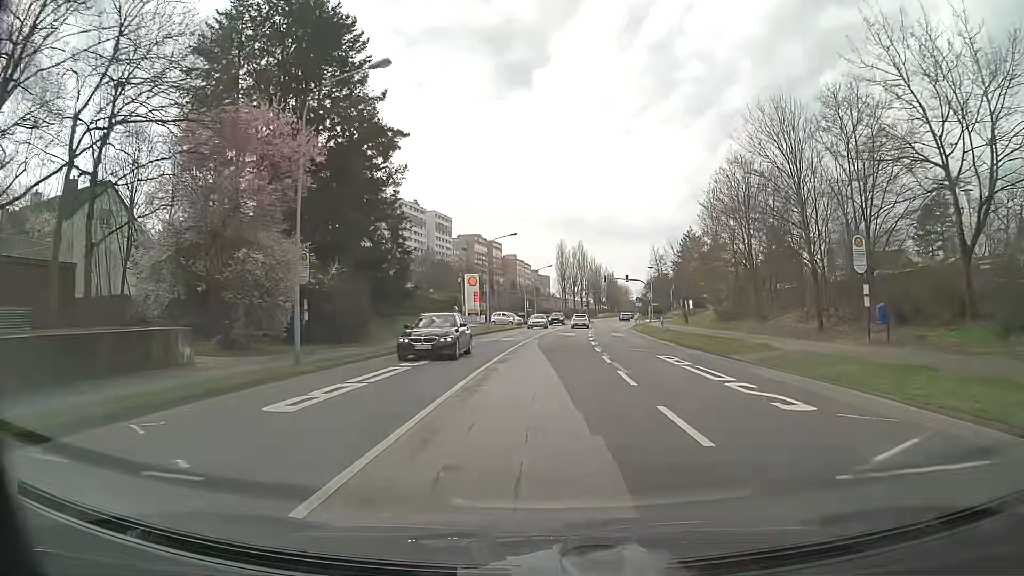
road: secondary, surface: asphalt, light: Day
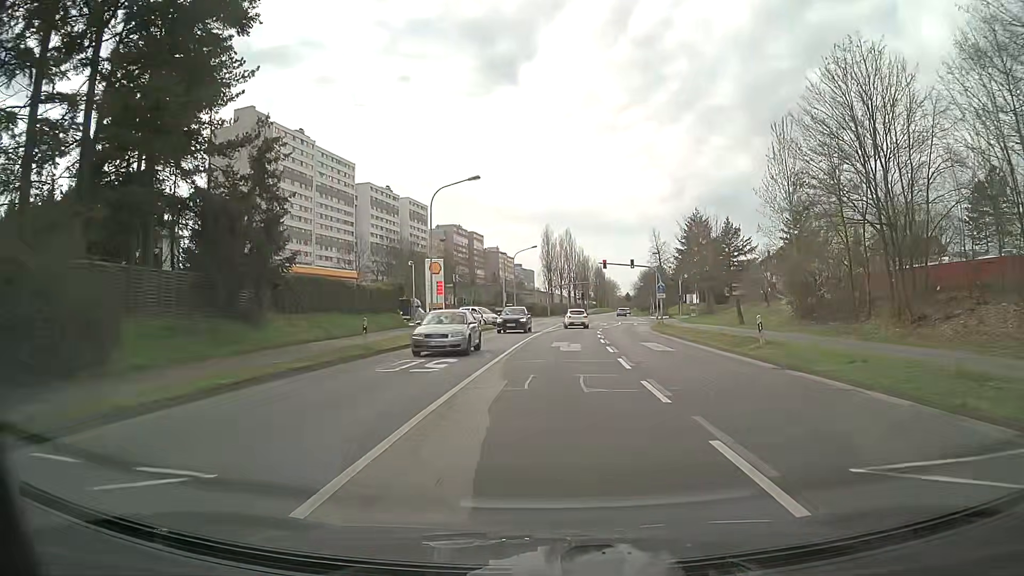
(+0.2, +20.7) m; +1°
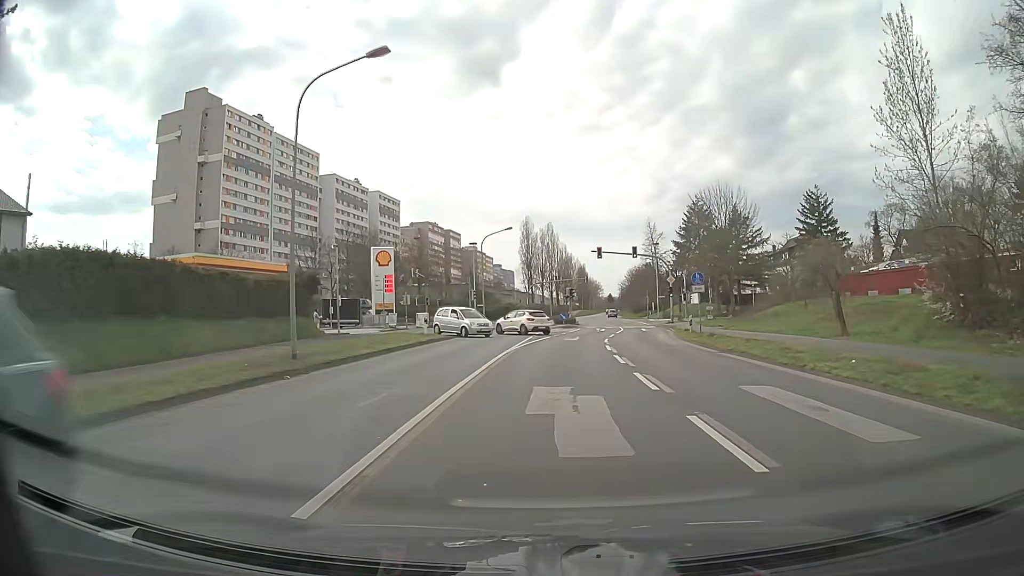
(+0.3, +16.3) m; +2°
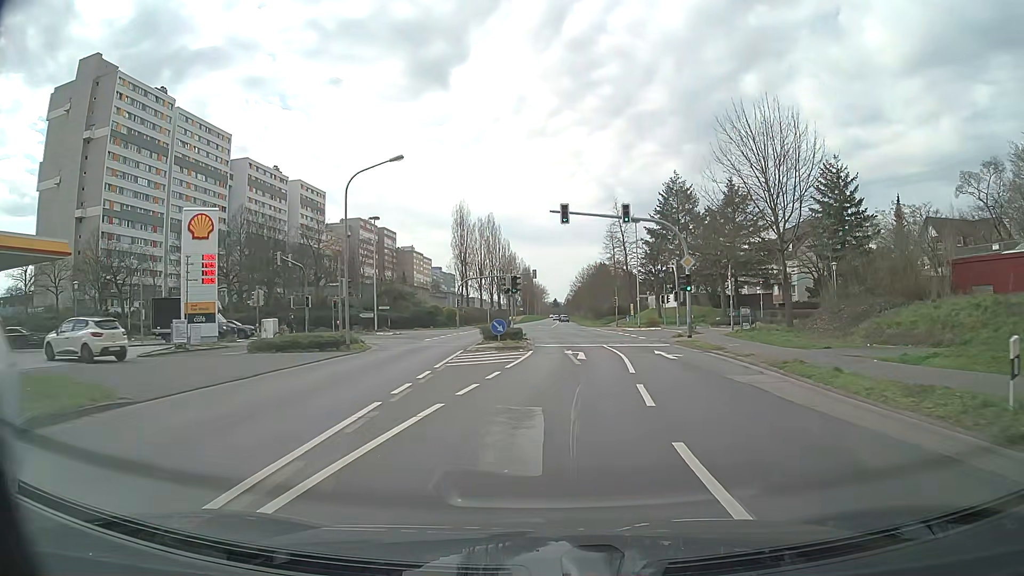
(+1.1, +25.9) m; +5°
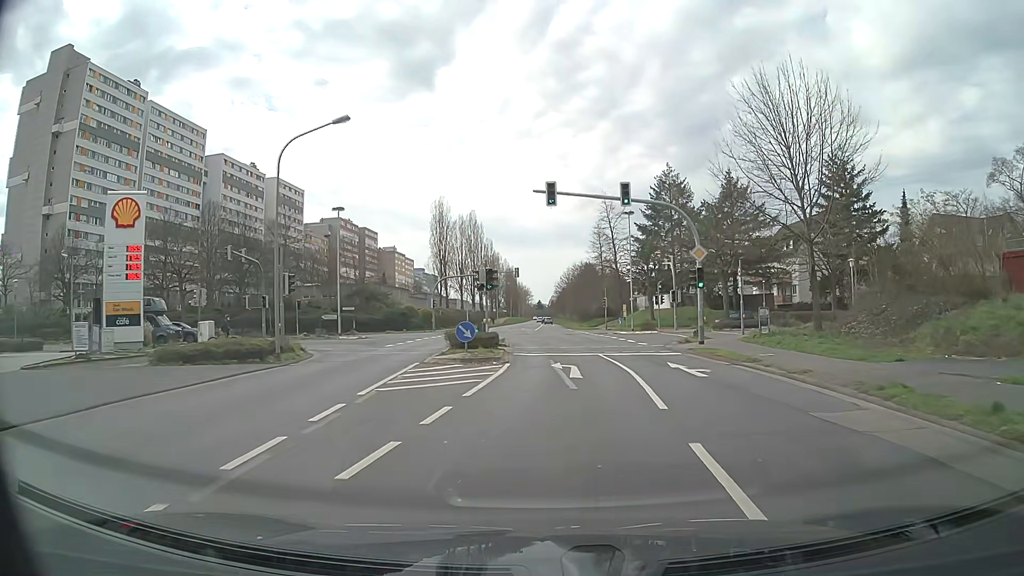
(+0.1, +6.1) m; +1°
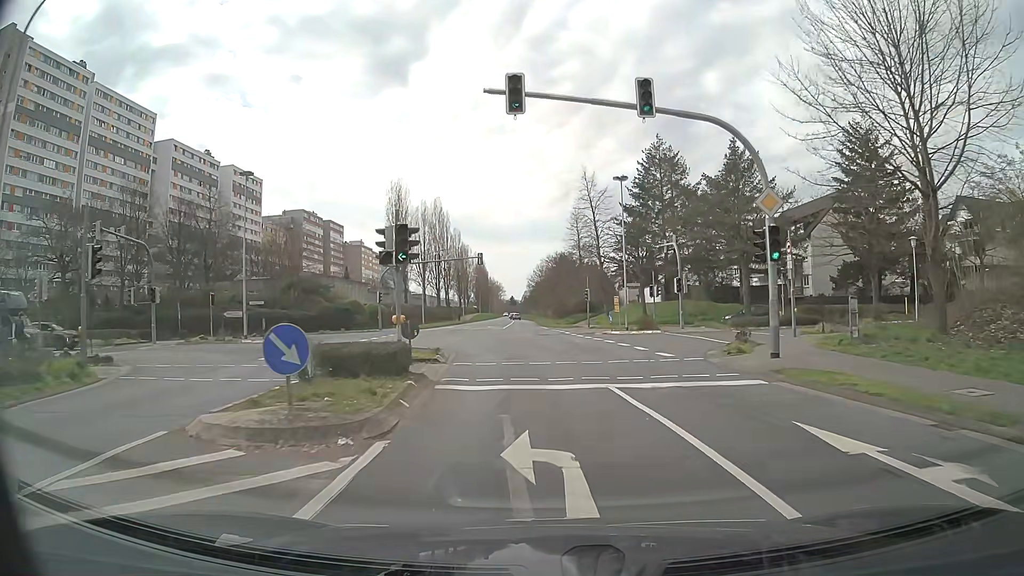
(+0.3, +12.5) m; +2°
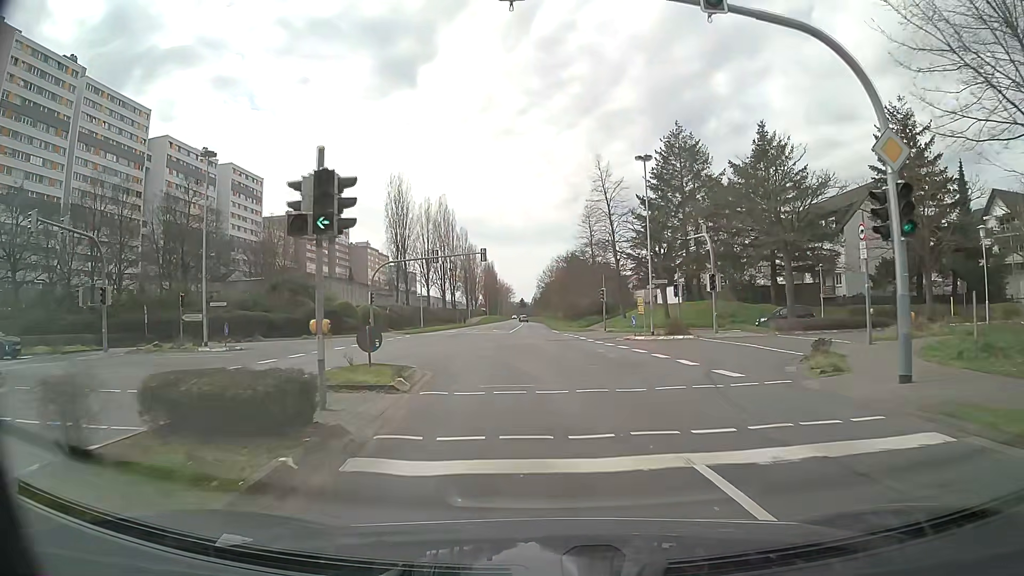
(0.0, +6.1) m; -1°
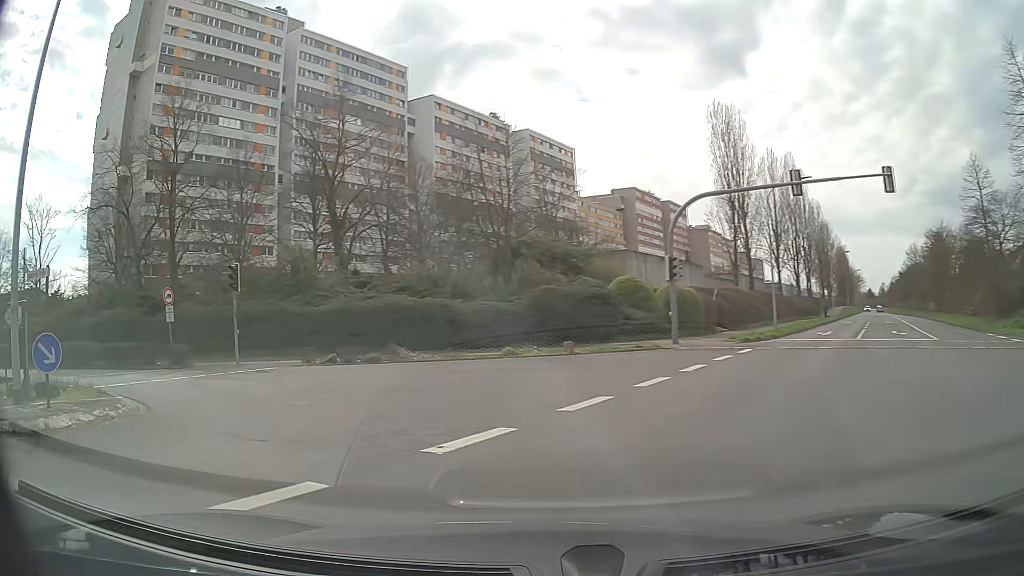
(-4.0, +26.7) m; -28°
(-3, +9) (-10, +16) (-20, +18) (-30, +19) (-40, +20) (-50, +21) (-60, +22) (-70, +23) (-80, +24) (-90, +25) m
